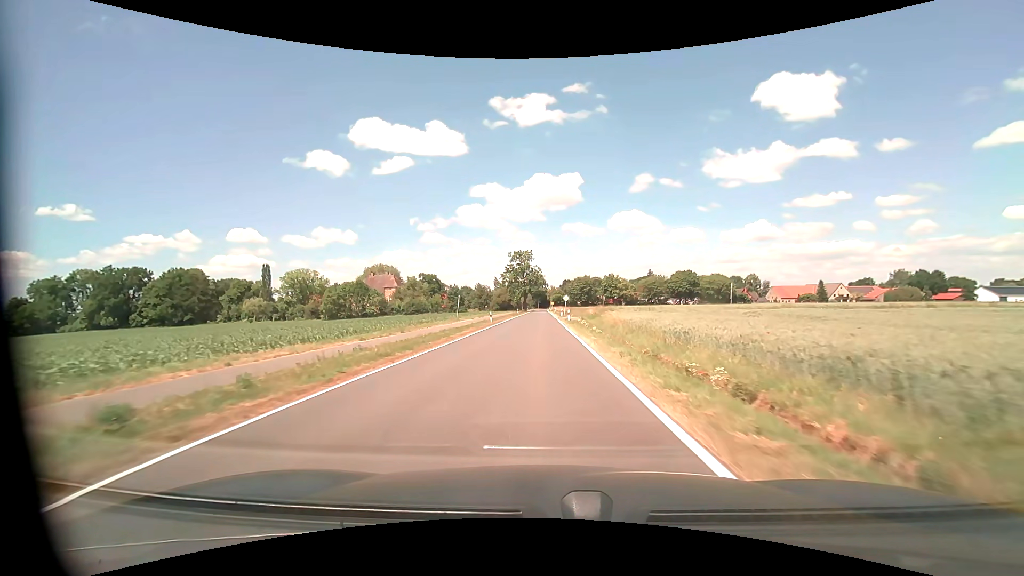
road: tertiary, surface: asphalt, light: Day
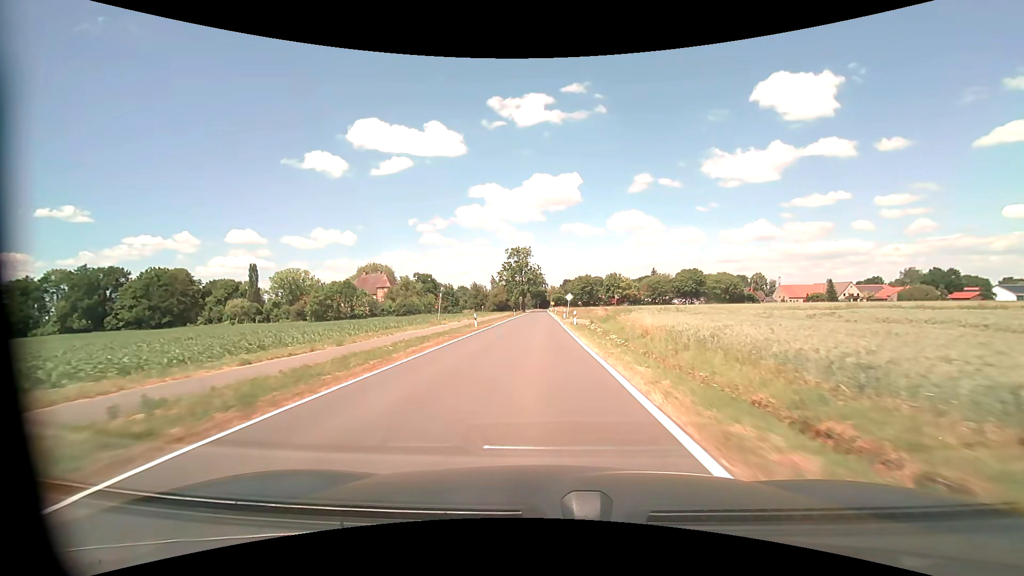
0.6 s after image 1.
(0.0, +9.6) m; 0°
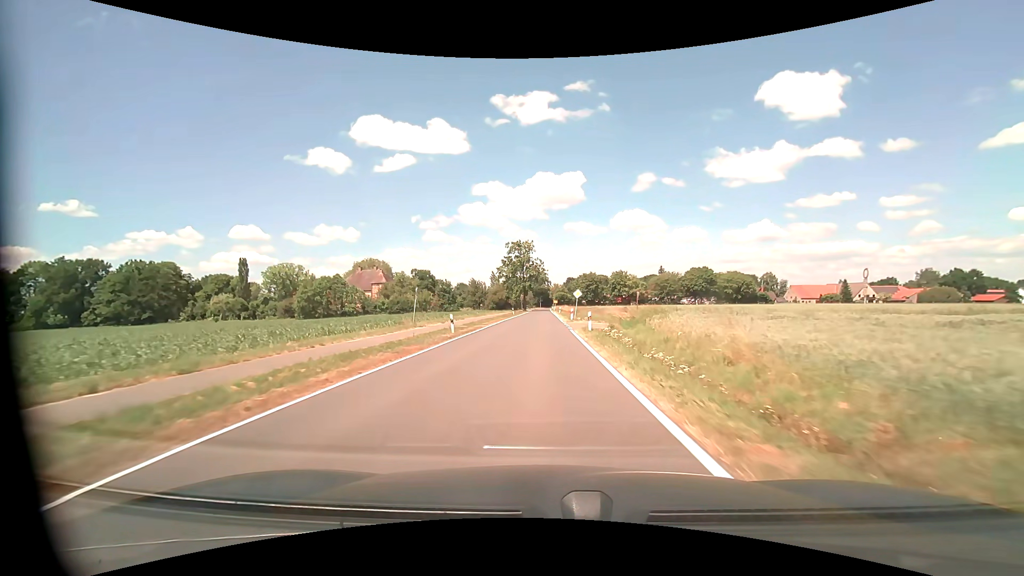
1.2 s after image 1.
(0.0, +9.6) m; 0°
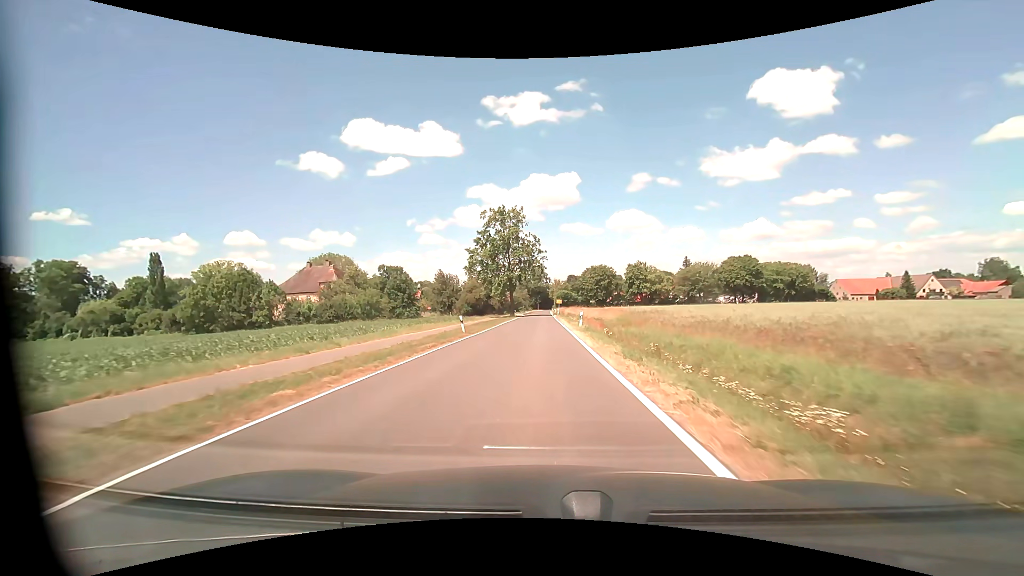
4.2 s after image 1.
(+0.1, +45.5) m; 0°
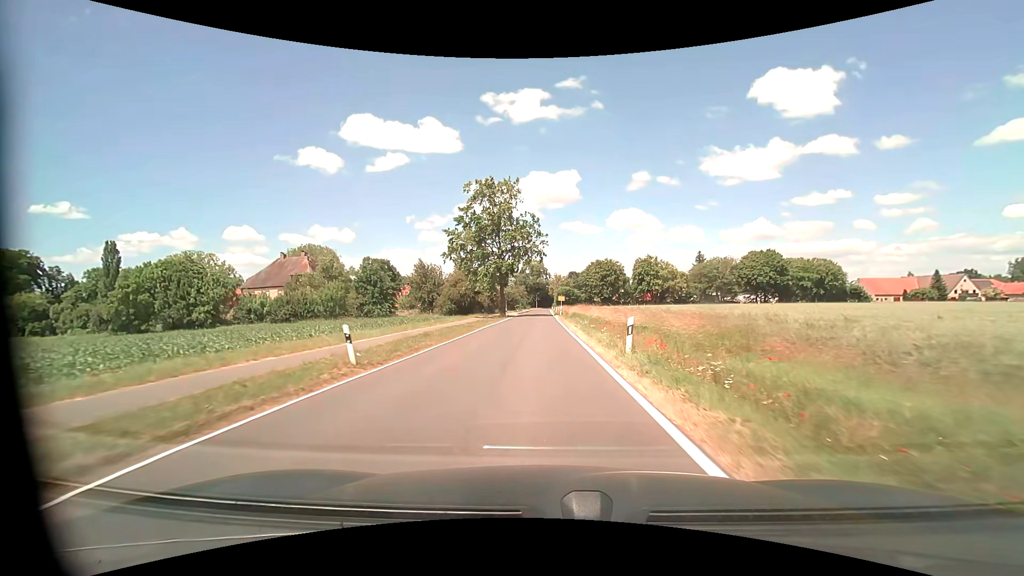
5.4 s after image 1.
(0.0, +16.9) m; 0°
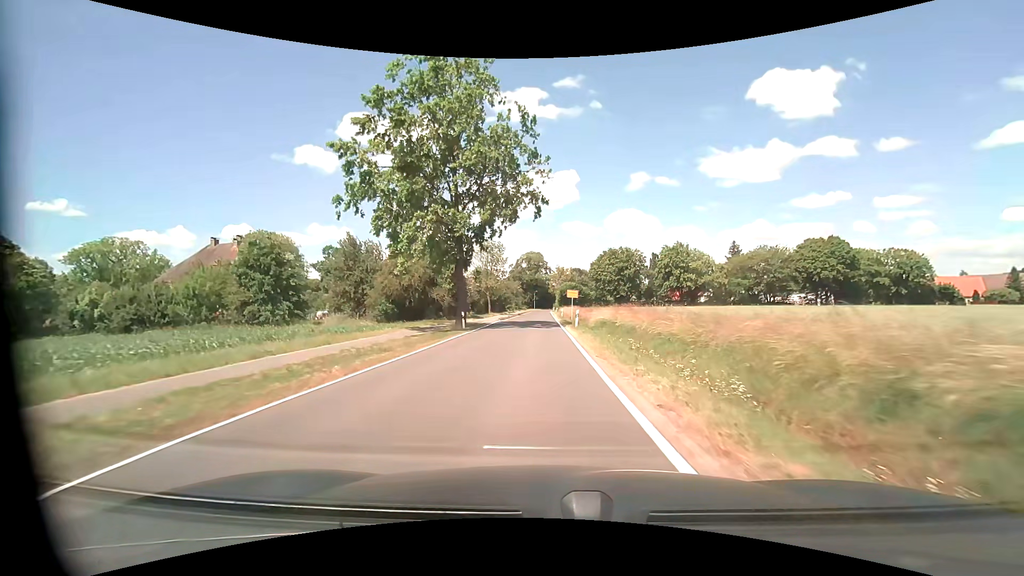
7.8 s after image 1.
(0.0, +32.4) m; 0°
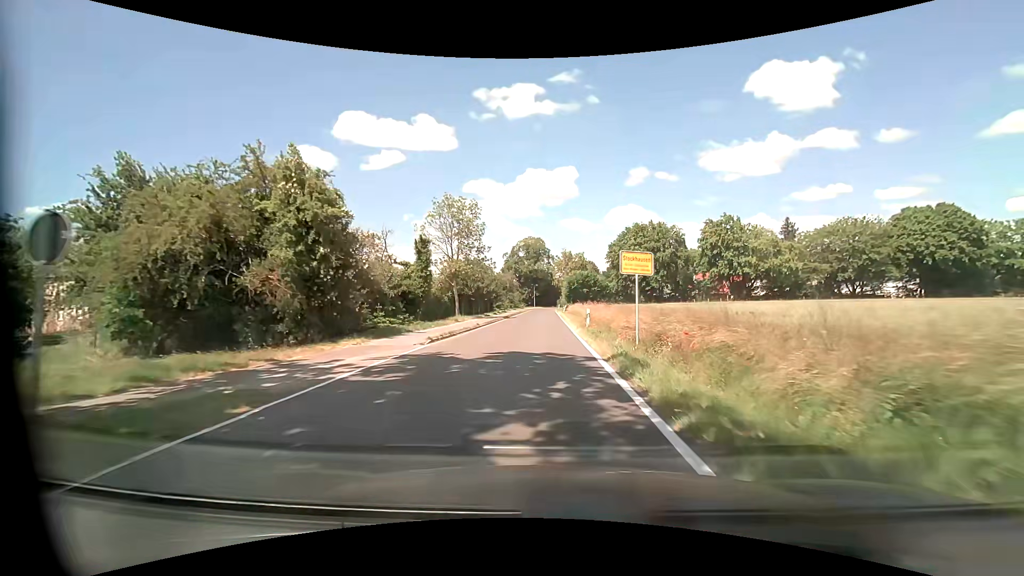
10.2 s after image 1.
(-0.1, +30.7) m; 0°
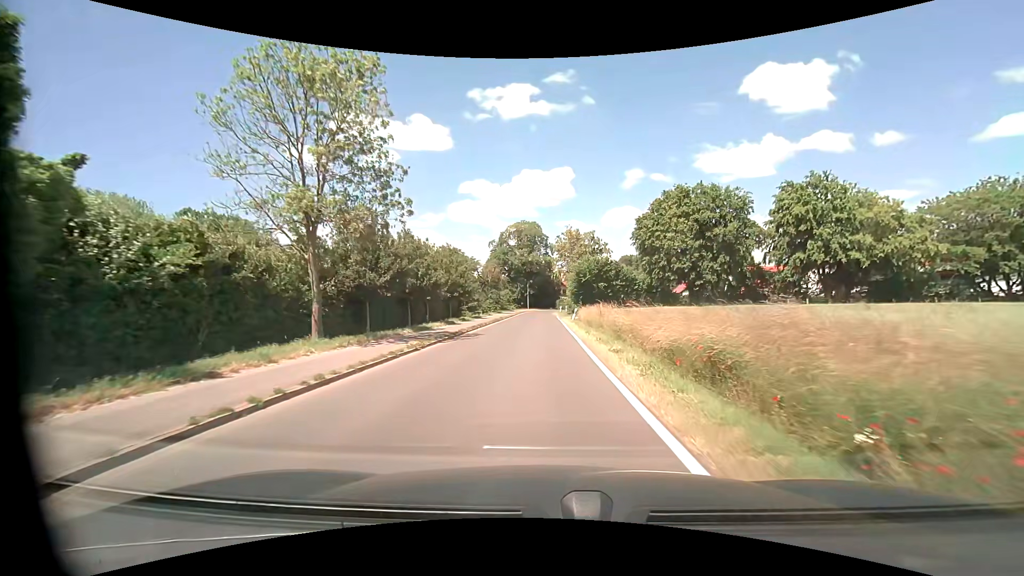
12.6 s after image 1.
(+0.1, +28.8) m; 0°
(0, +10) (0, +20) (0, +30) (0, +40) (0, +50) (0, +60) (0, +70) (0, +80) (+1, +90) (+3, +100) m
